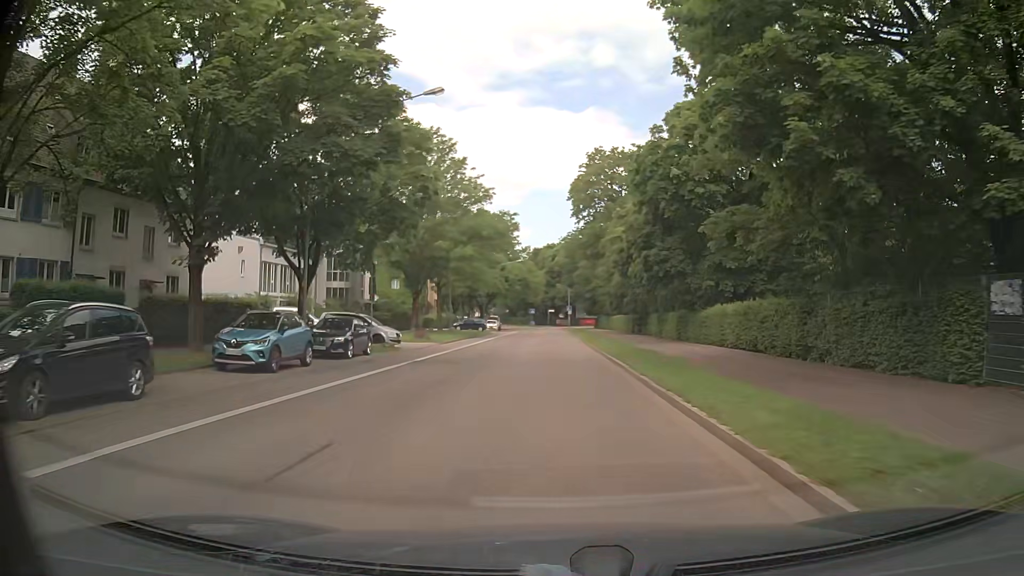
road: secondary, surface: asphalt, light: Day
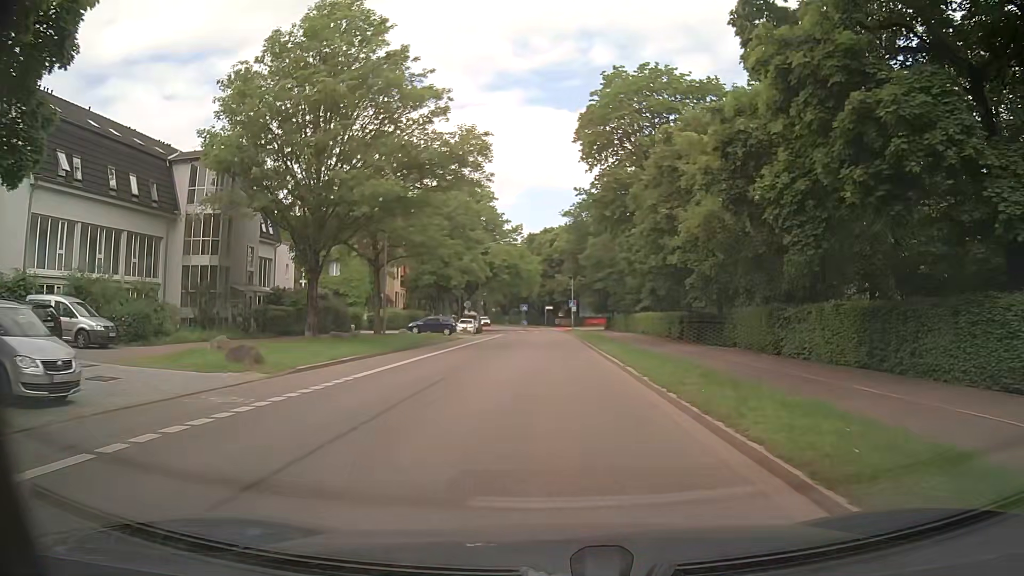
(-0.2, +24.6) m; 0°
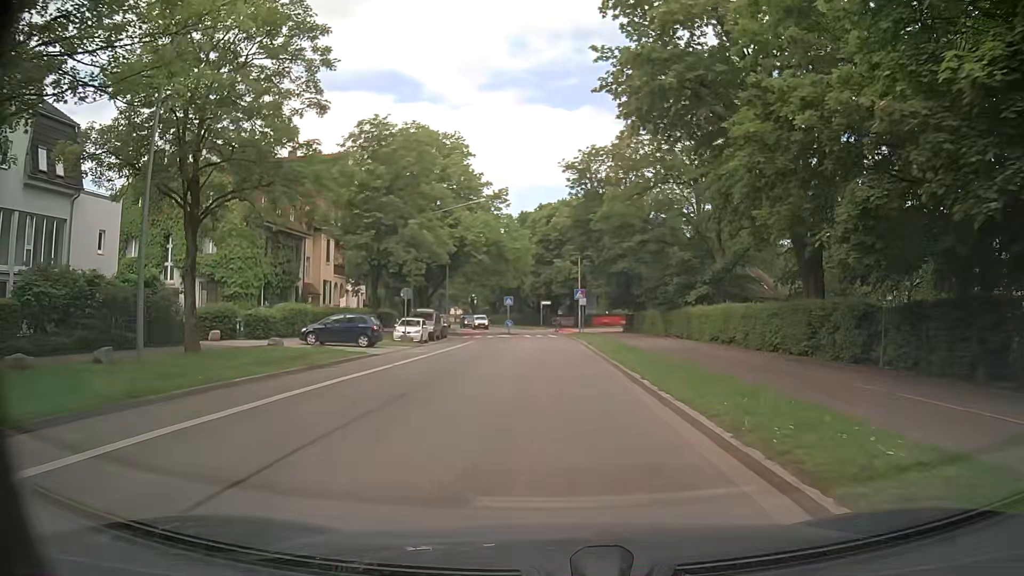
(-0.1, +24.4) m; 0°
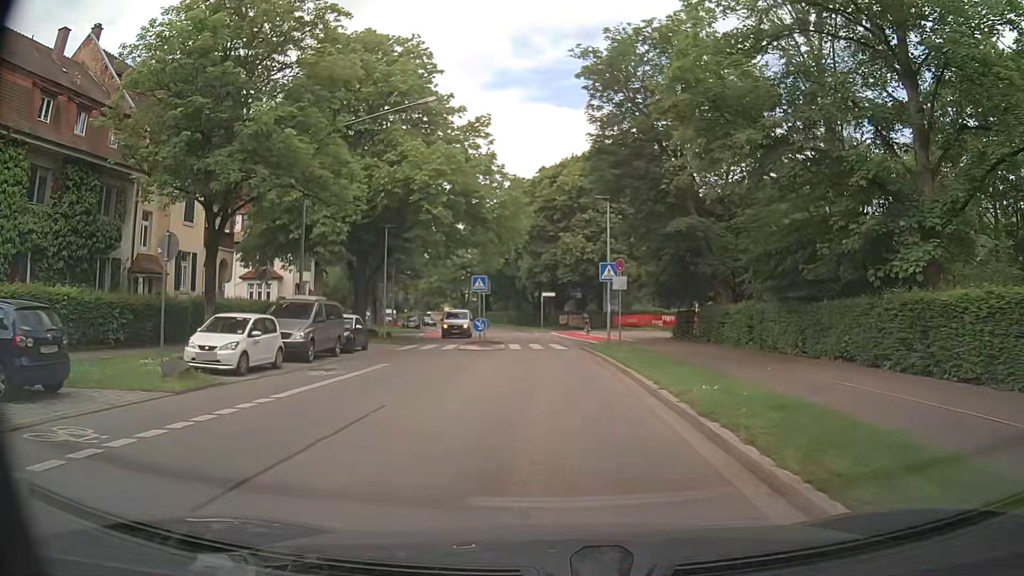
(0.0, +23.2) m; 0°
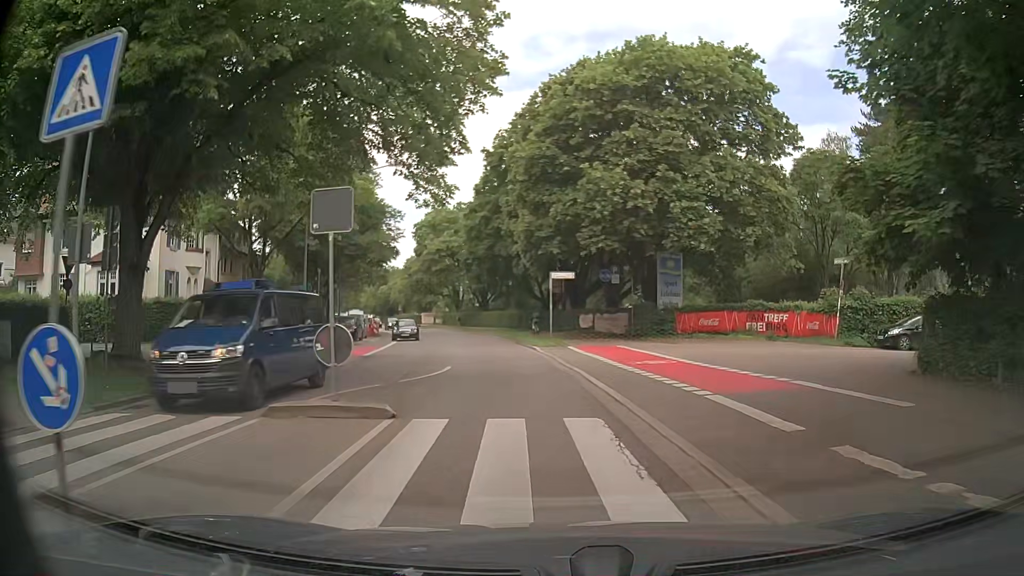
(-0.1, +25.4) m; 0°
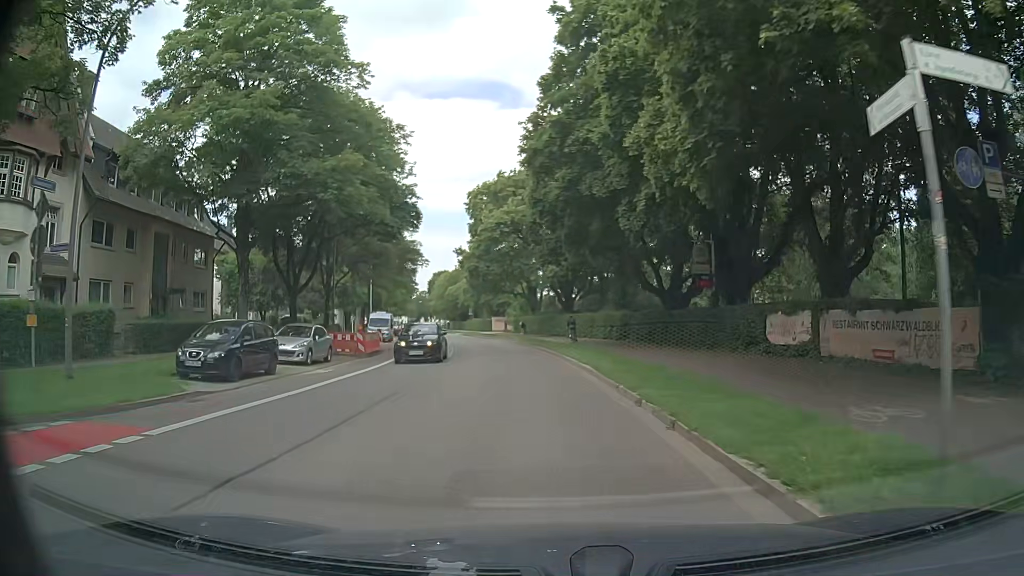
(-2.3, +26.2) m; -9°
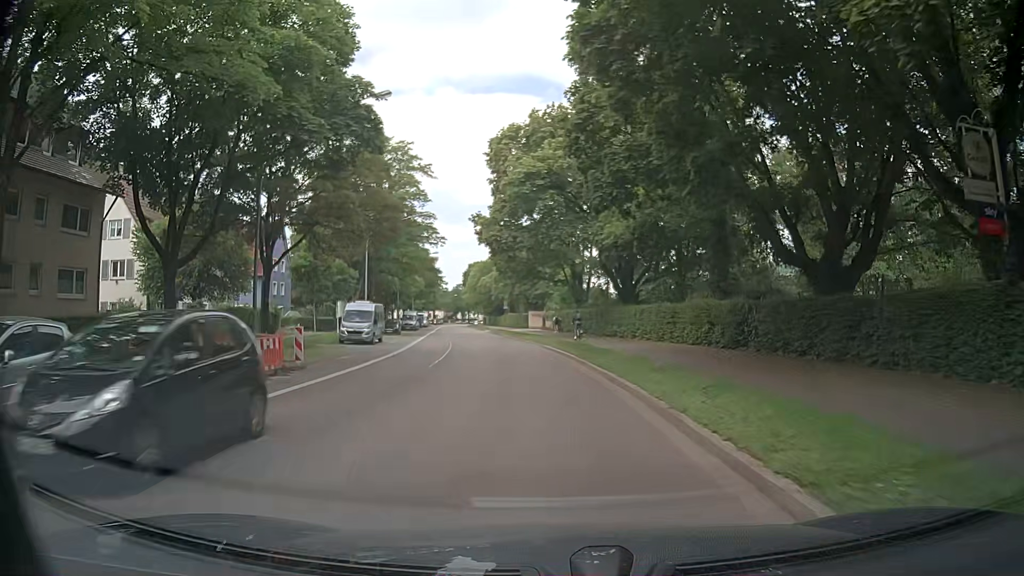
(-0.4, +17.4) m; -3°
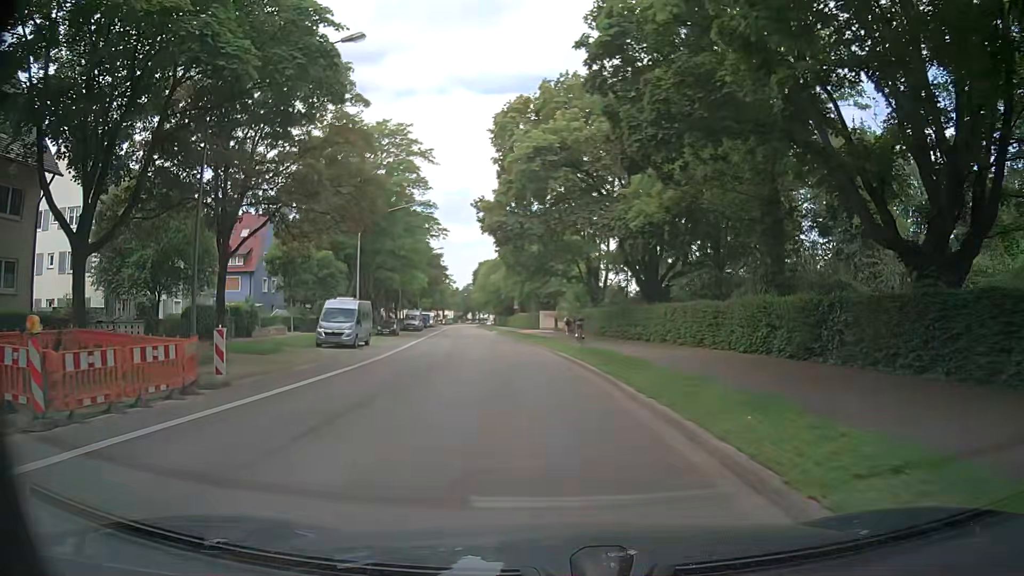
(-0.1, +5.9) m; -3°
(0, +10) (-1, +20) (-2, +30) (-3, +40) (-4, +50) (-5, +60) (-6, +70) (-7, +80) (-8, +90) (-9, +100) m
